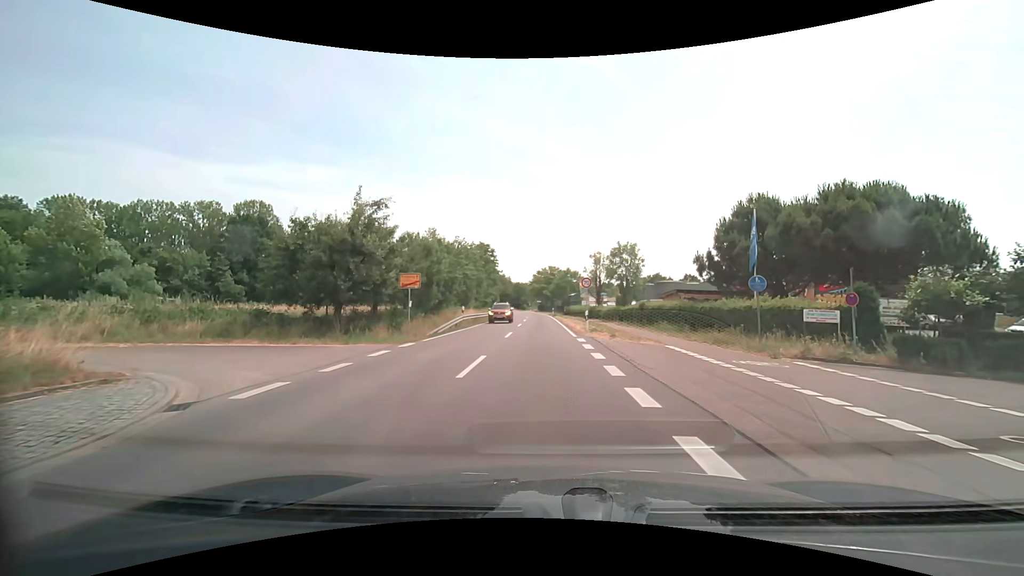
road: secondary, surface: asphalt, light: Day
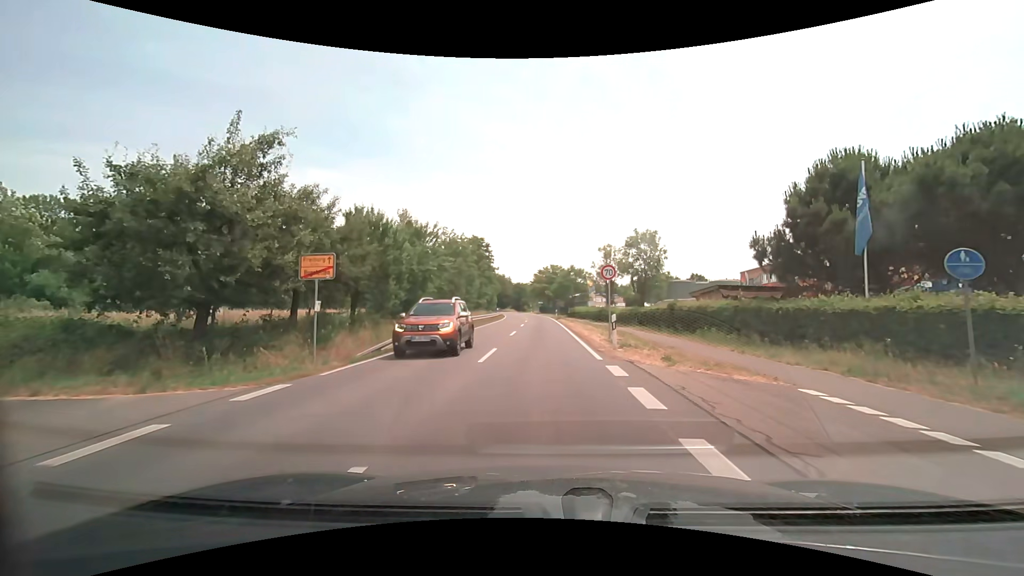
(0.0, +9.1) m; -1°
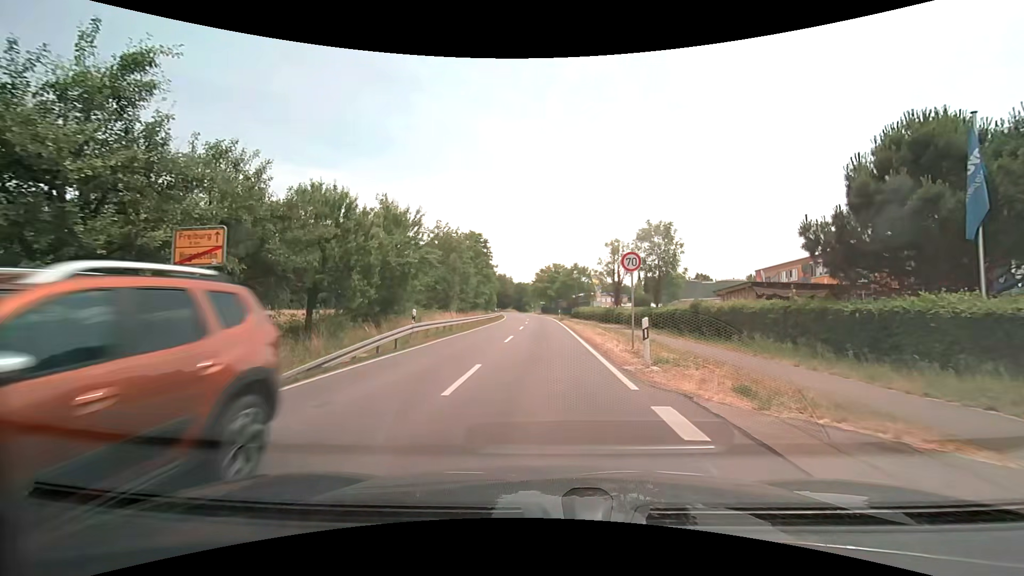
(0.0, +4.5) m; 0°
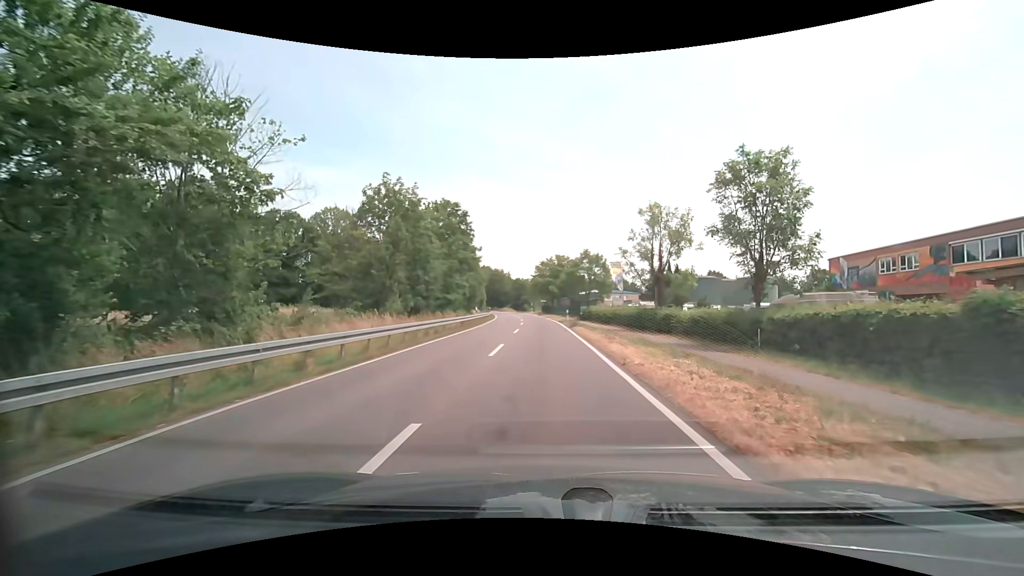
(0.0, +18.1) m; 0°
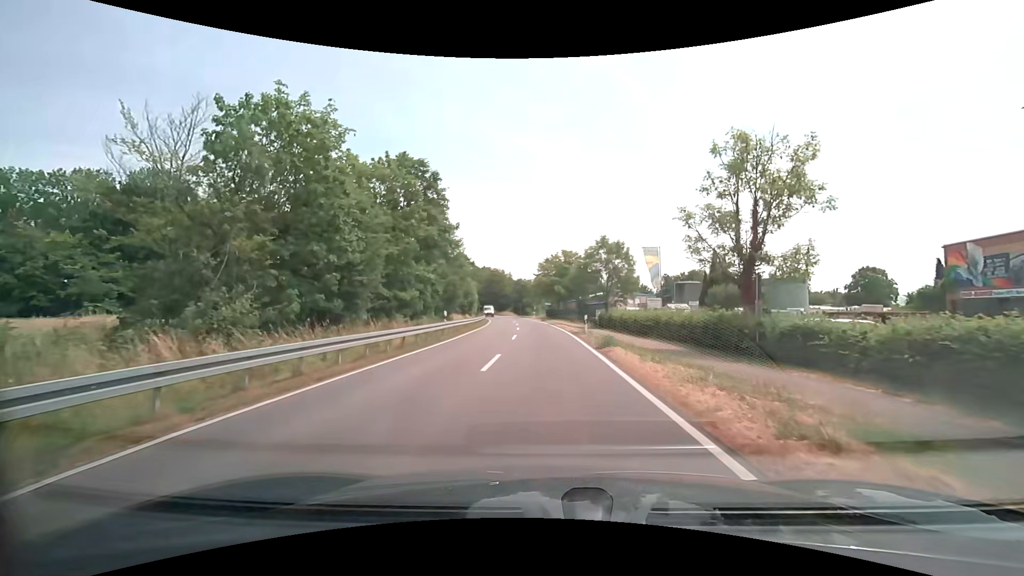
(-0.1, +14.8) m; -1°
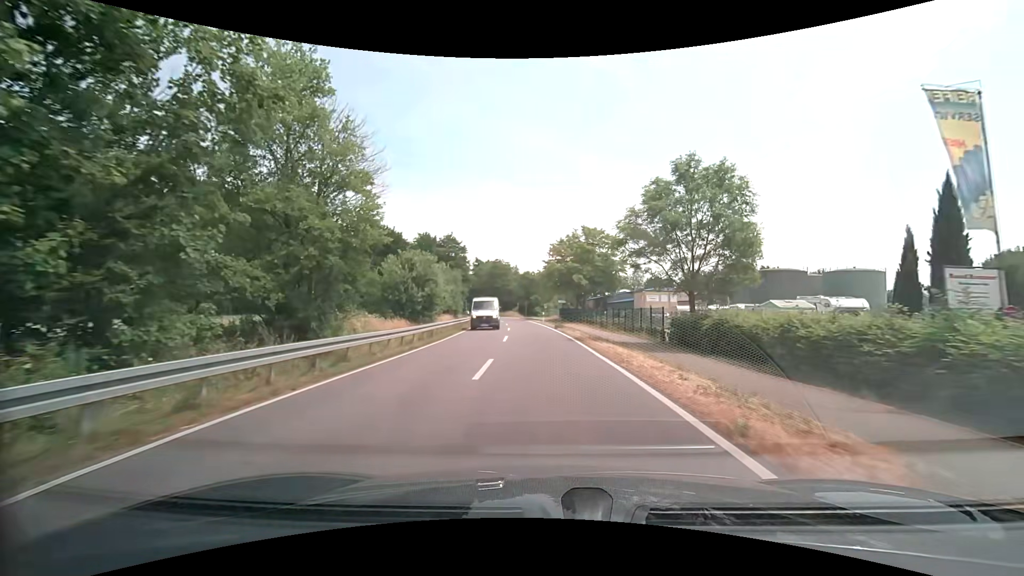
(-0.2, +25.8) m; -1°
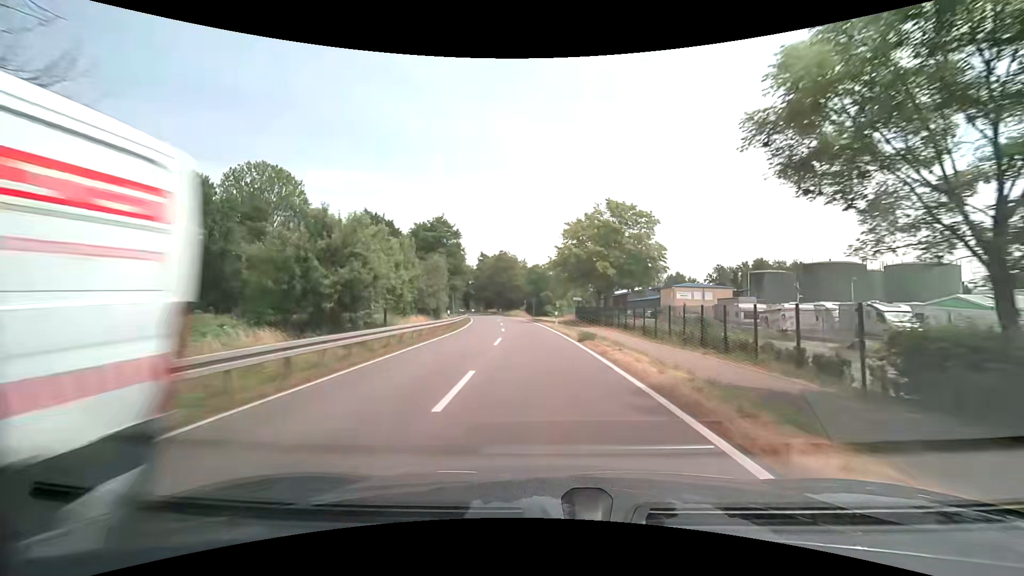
(-0.1, +15.5) m; -1°
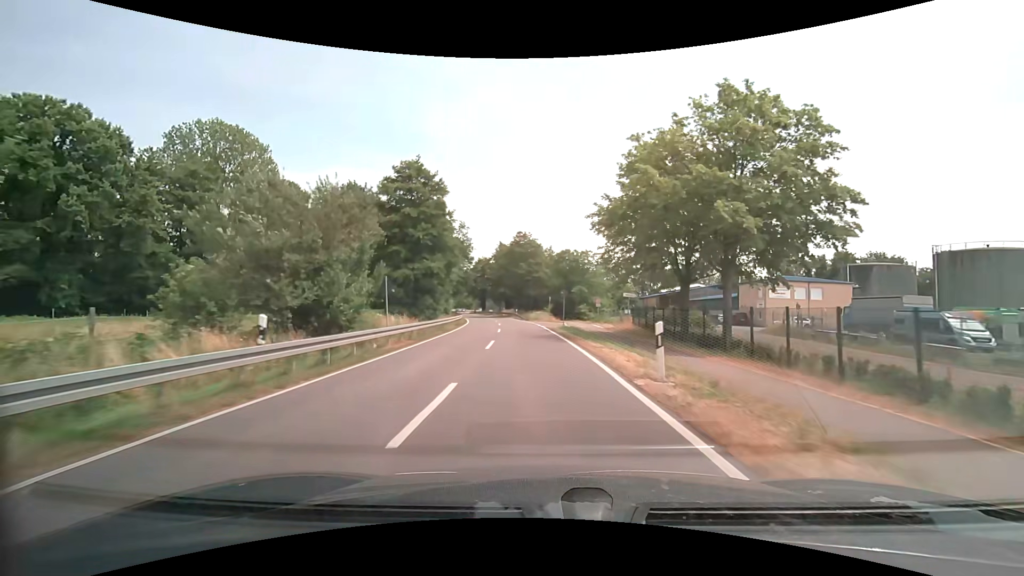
(-0.6, +26.0) m; -3°
(0, +10) (0, +20) (-1, +30) (-2, +40) (-3, +50) (-4, +60) (-6, +70) (-8, +79) (-10, +89) (-12, +99) m
